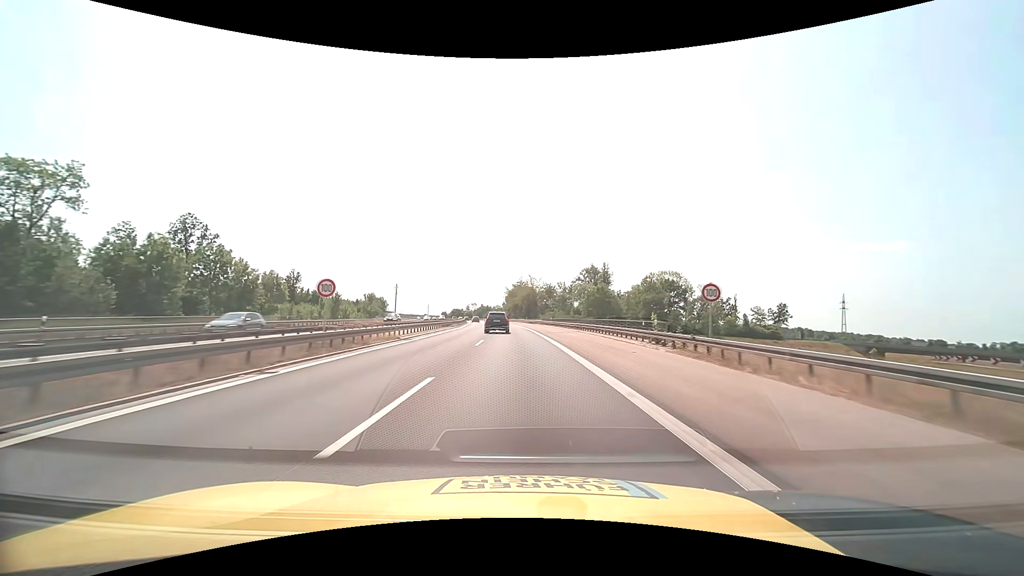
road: motorway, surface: asphalt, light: Day
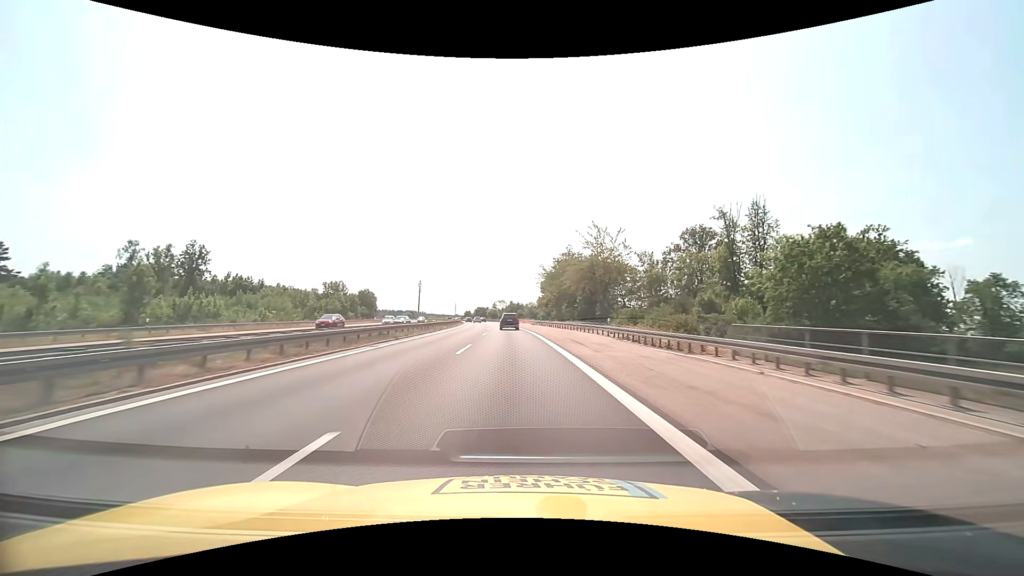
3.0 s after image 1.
(-2.6, +77.4) m; -4°
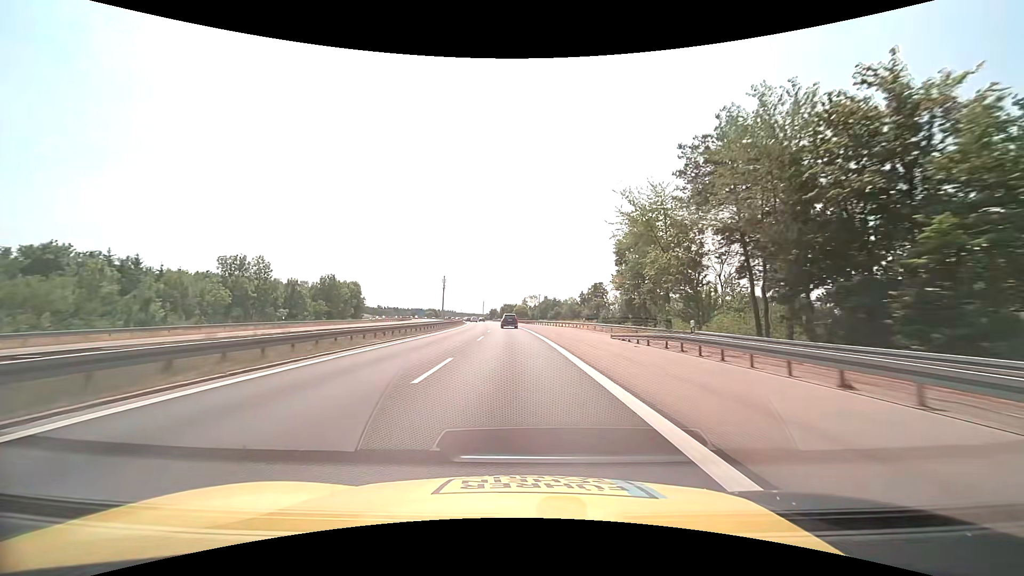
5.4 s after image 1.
(-2.2, +62.0) m; -4°
(0, +10) (0, +20) (-1, +30) (-1, +40) (-1, +50) (-2, +60) (-3, +70) (-3, +80) (-4, +90) (-5, +100) m
